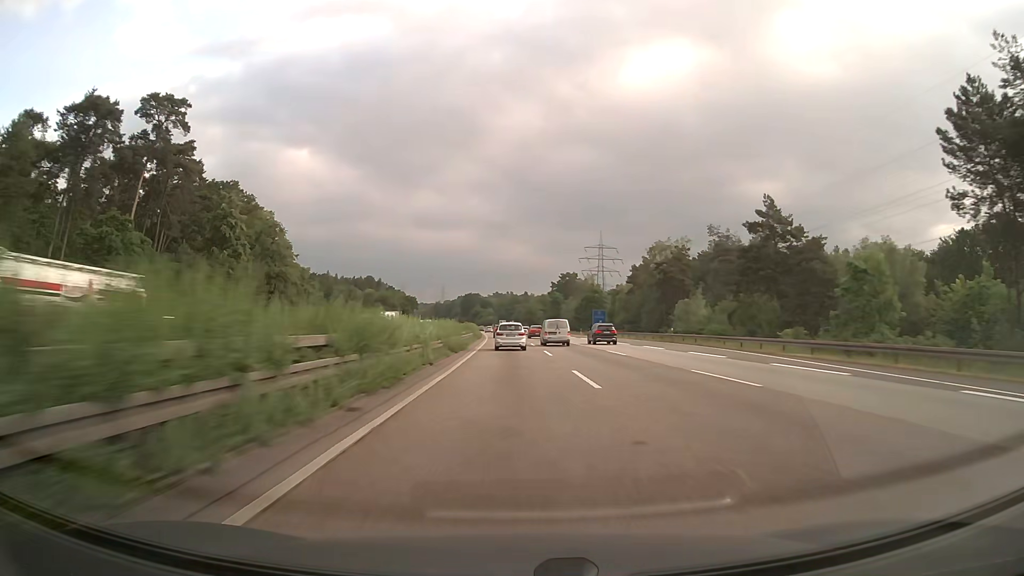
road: motorway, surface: asphalt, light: Day
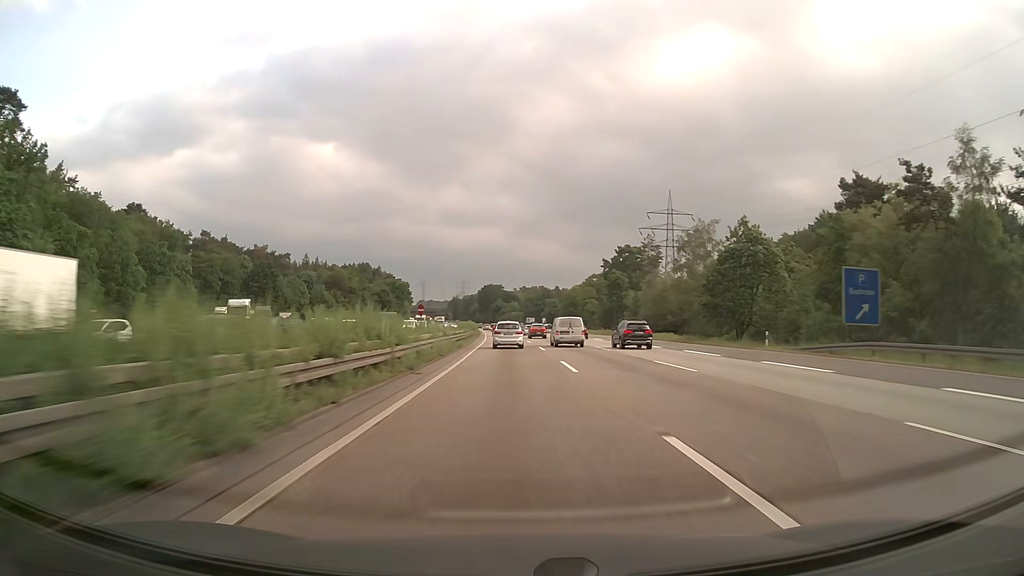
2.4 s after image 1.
(-1.8, +82.9) m; -2°
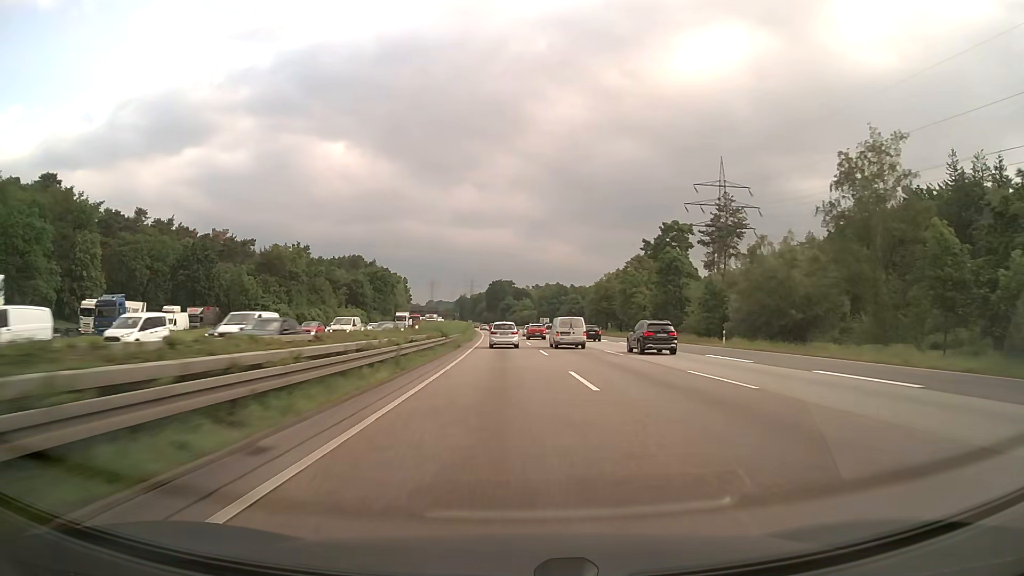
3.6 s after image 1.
(-0.4, +40.9) m; -1°
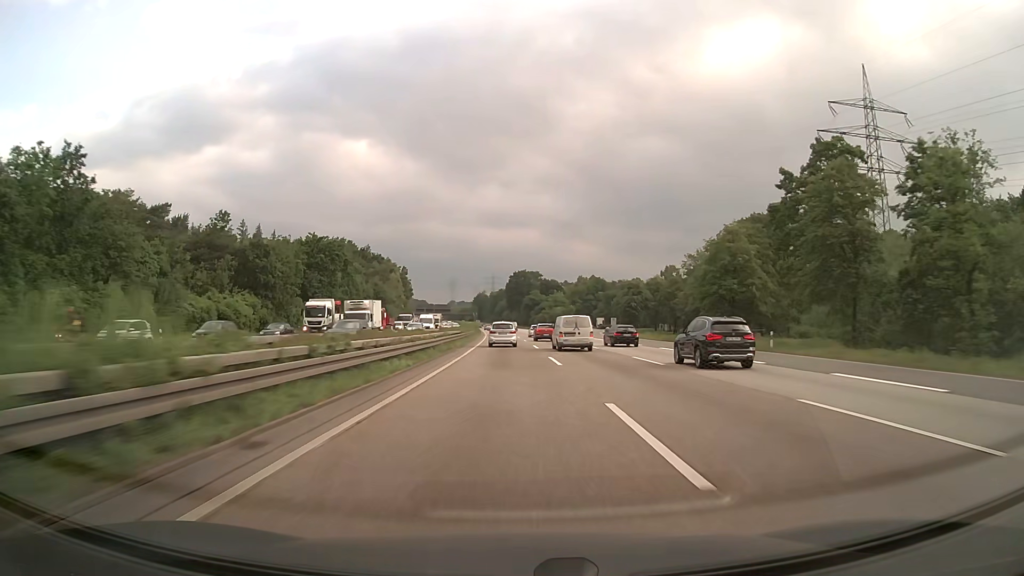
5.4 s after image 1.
(-1.0, +61.4) m; -2°
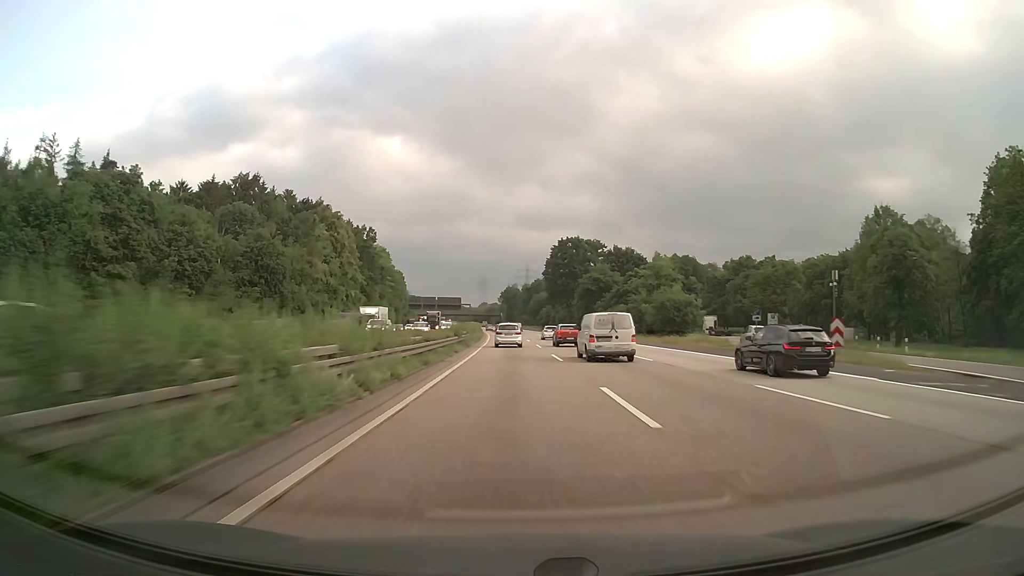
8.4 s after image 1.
(-2.7, +102.4) m; -3°
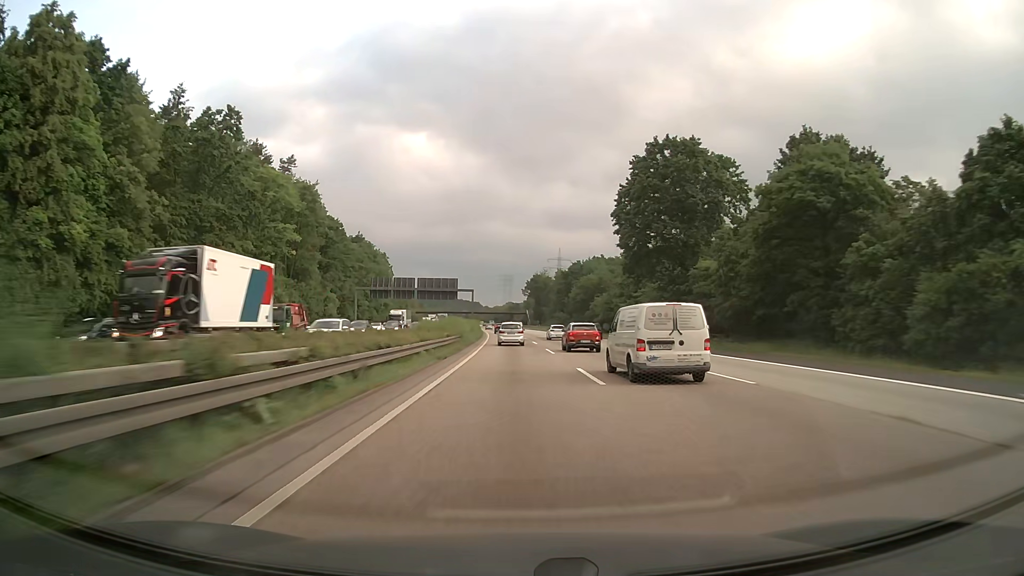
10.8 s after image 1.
(-1.5, +82.1) m; -2°
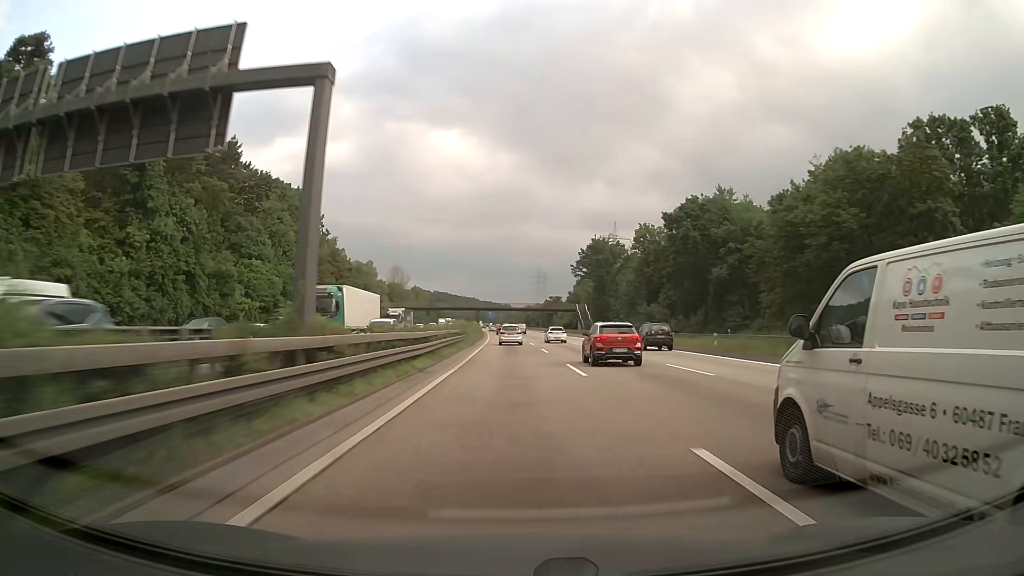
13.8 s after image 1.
(-2.5, +102.6) m; -3°
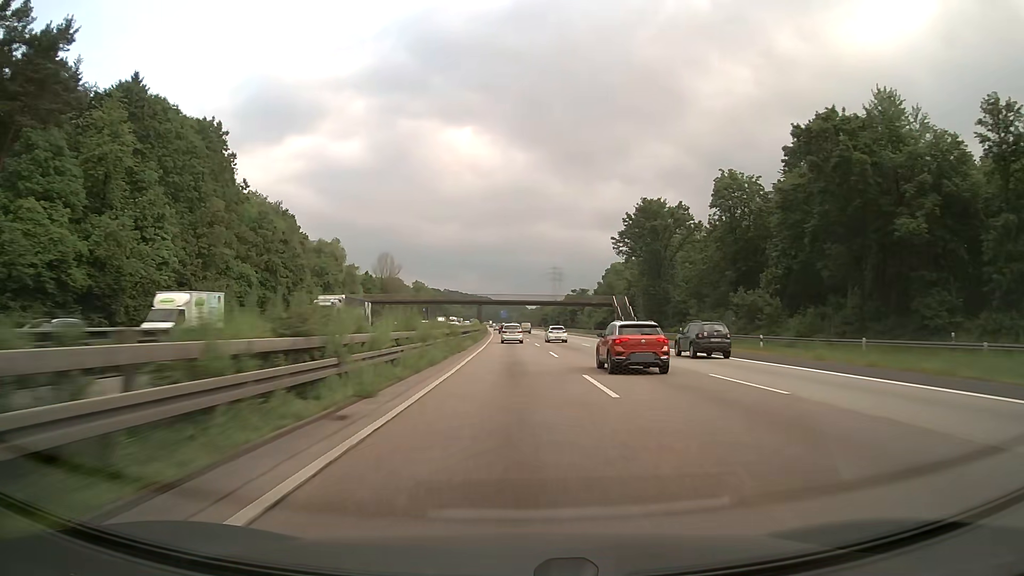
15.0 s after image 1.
(-0.5, +41.0) m; -1°
(0, +10) (0, +20) (0, +30) (0, +40) (-1, +50) (-1, +60) (-1, +70) (-1, +80) (-2, +90) (-2, +100) m
